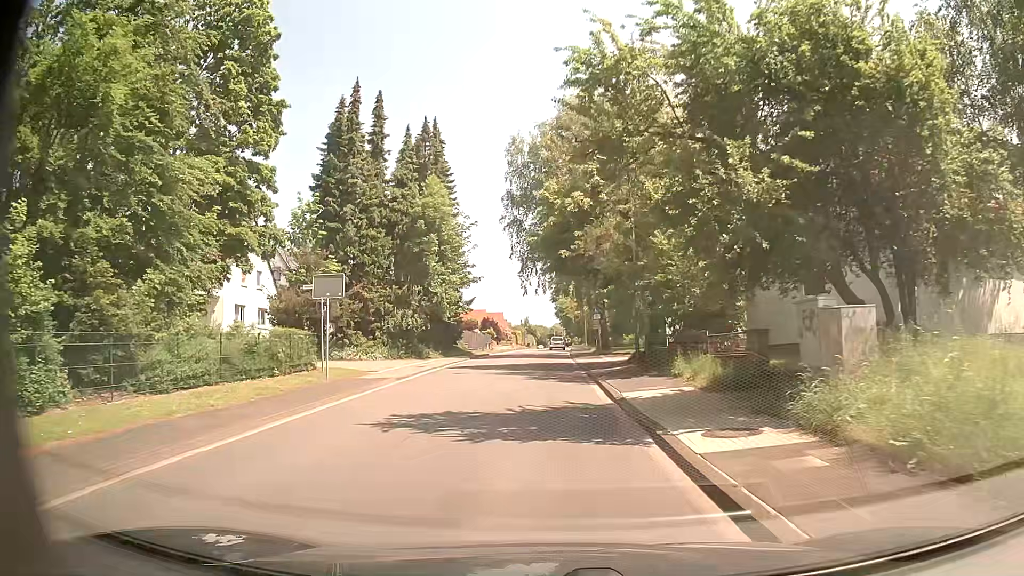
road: tertiary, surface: asphalt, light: Day
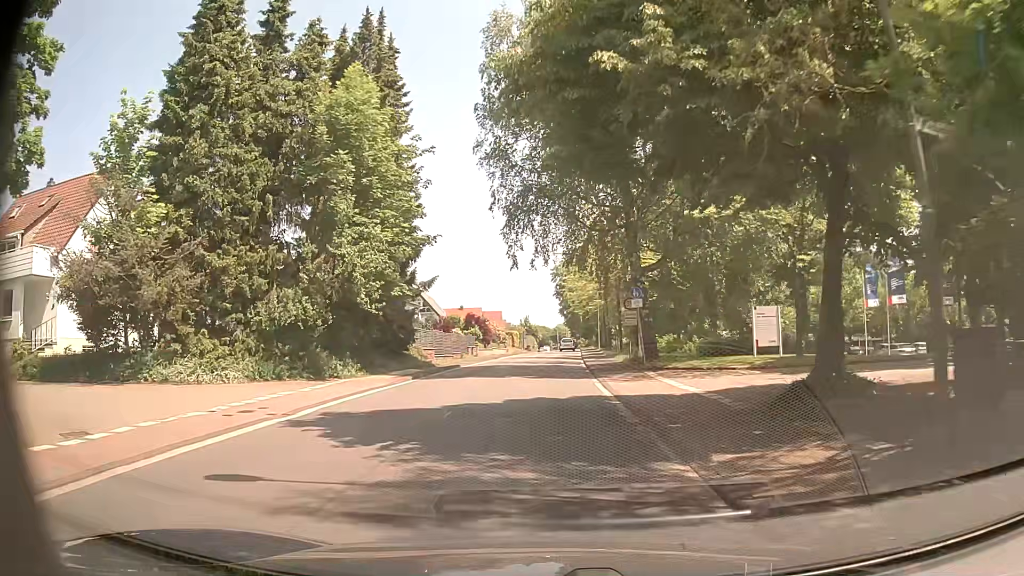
(-0.2, +18.5) m; -2°
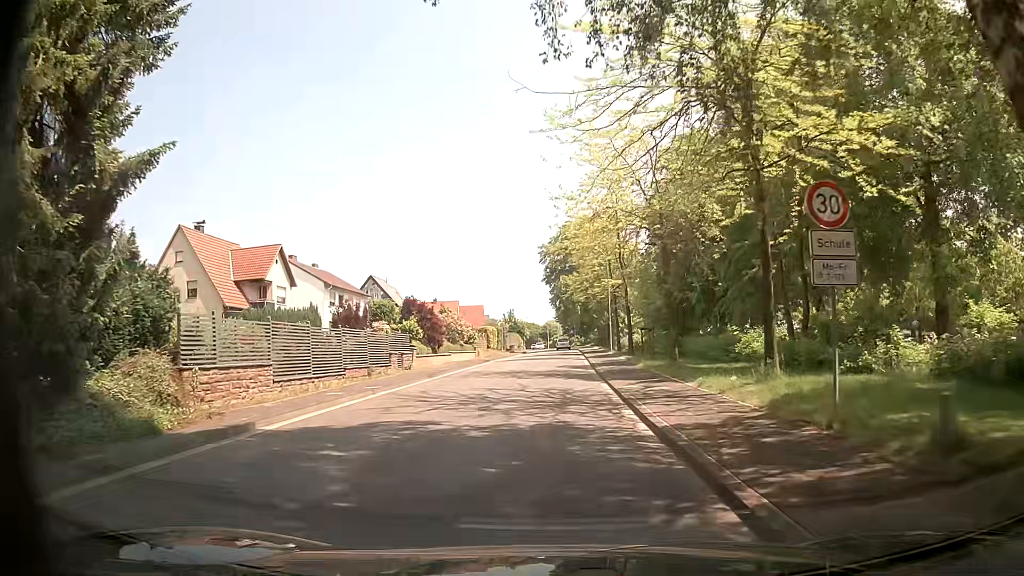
(+0.5, +23.1) m; +2°
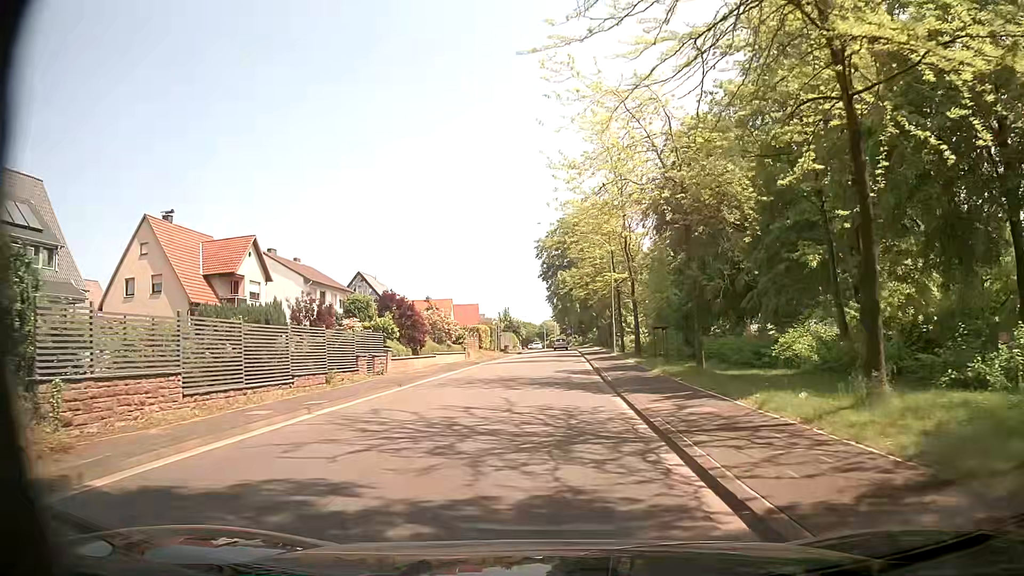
(0.0, +4.7) m; 0°
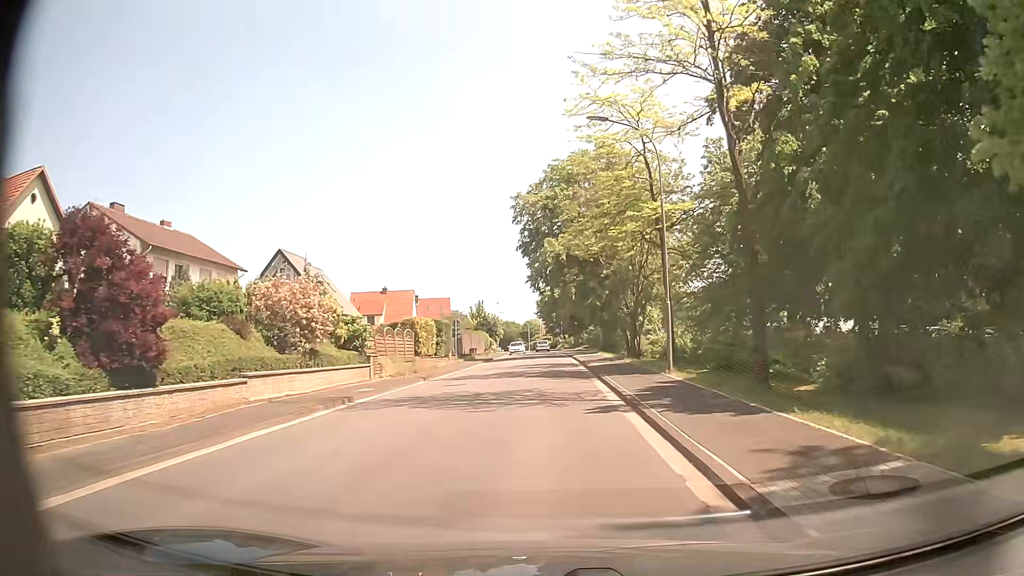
(+0.1, +23.5) m; +1°
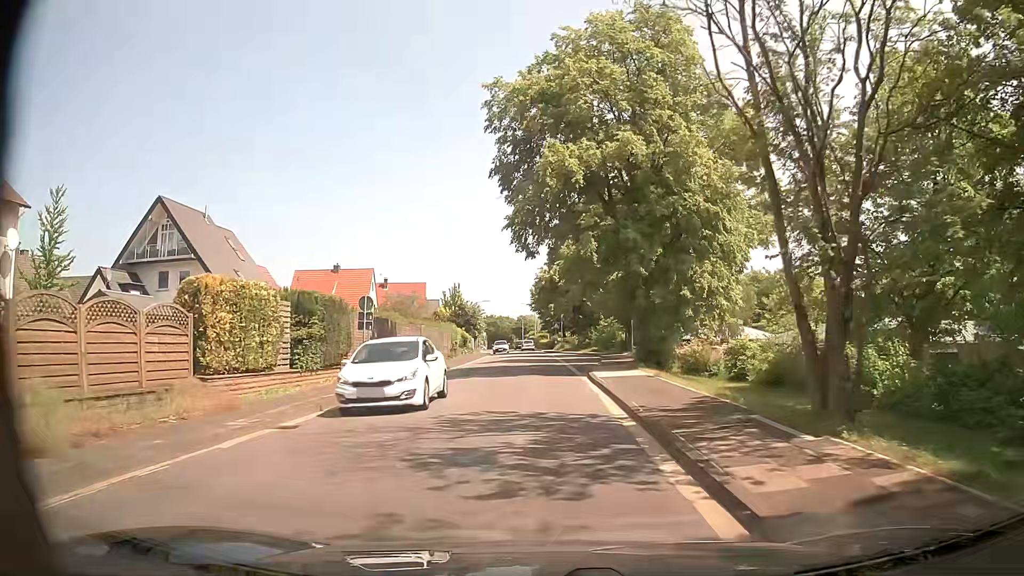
(0.0, +23.3) m; 0°
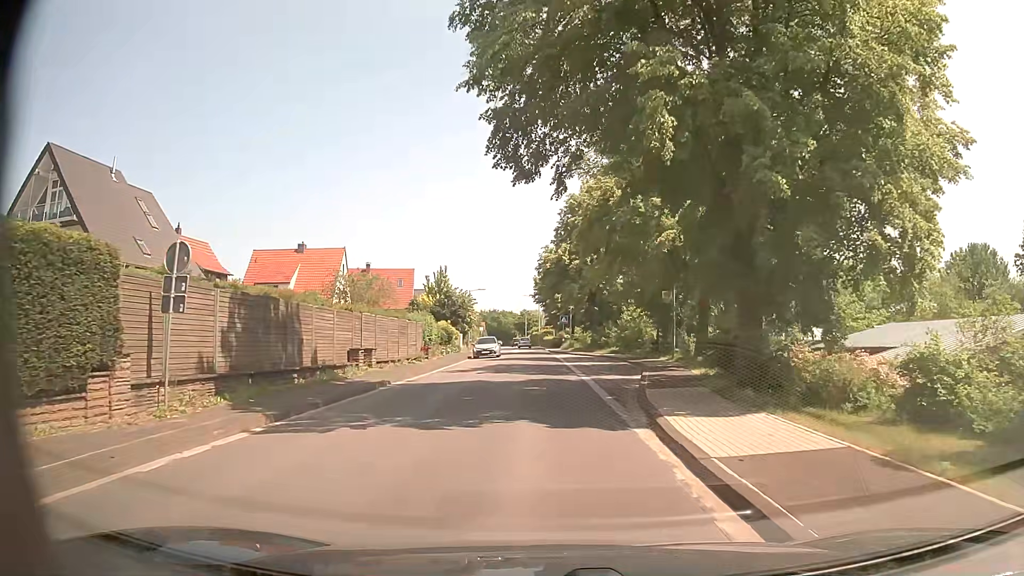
(-0.2, +14.0) m; -1°
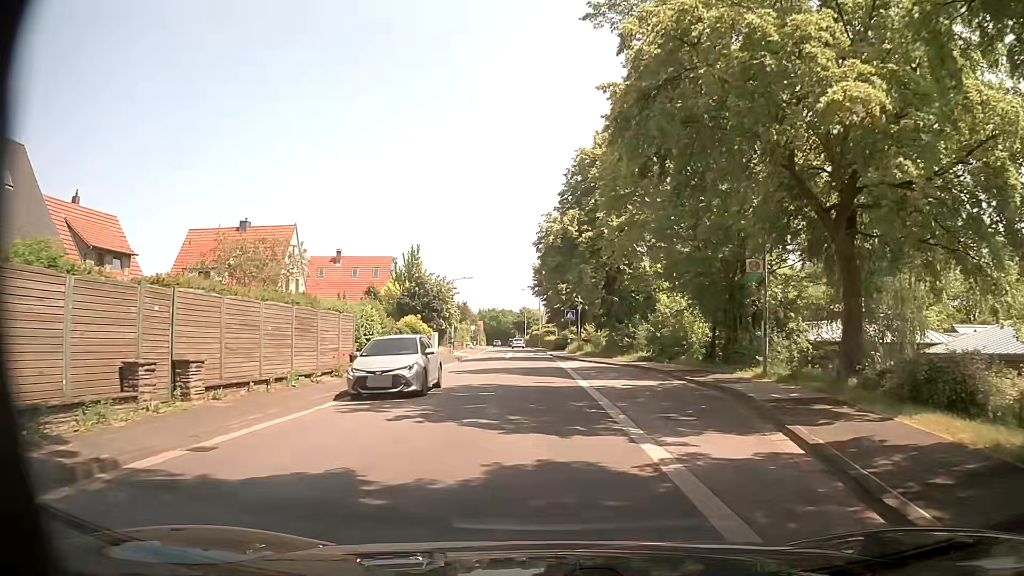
(+0.1, +14.1) m; +1°
(0, +10) (0, +20) (-1, +30) (-1, +40) (-2, +50) (-2, +60) (-3, +70) (-3, +80) (-4, +90) (-5, +100) m
